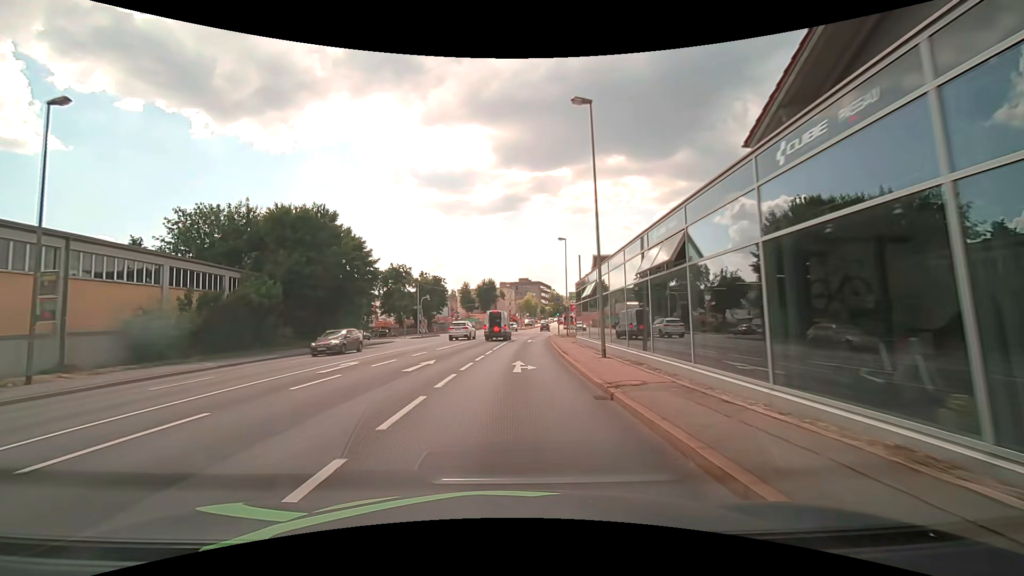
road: primary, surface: asphalt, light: Day
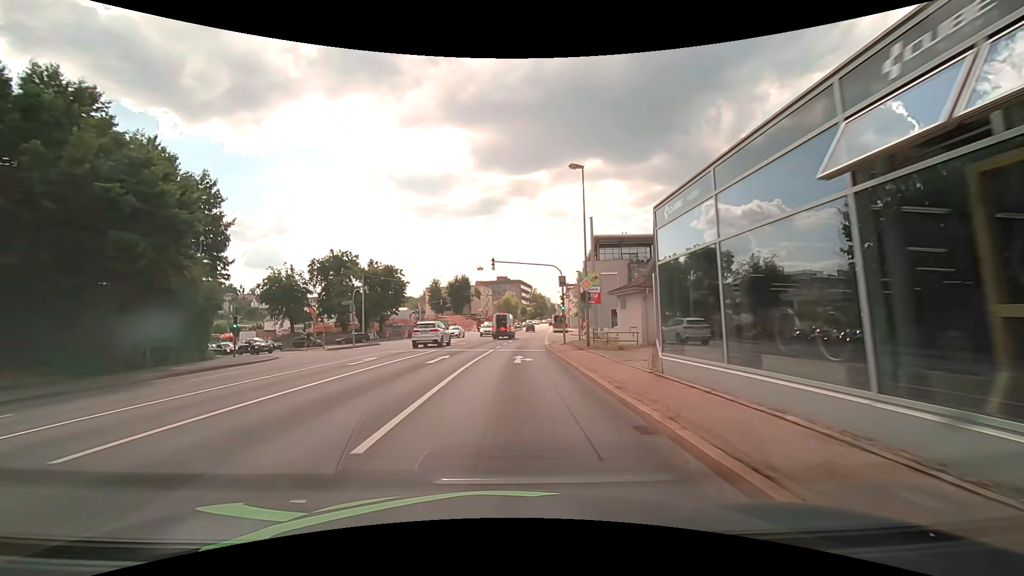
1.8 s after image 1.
(+0.5, +23.7) m; +2°
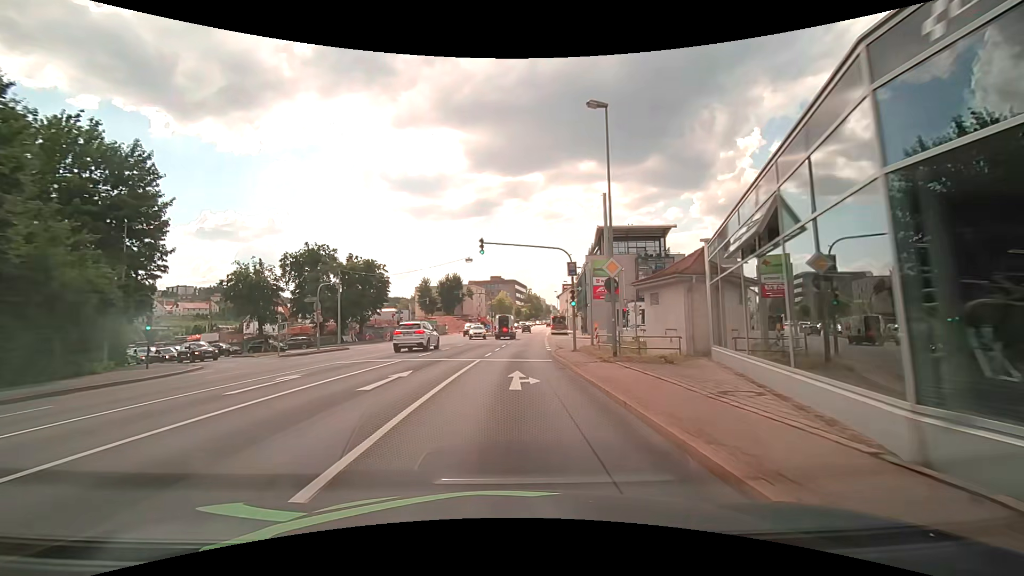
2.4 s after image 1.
(0.0, +7.9) m; +1°
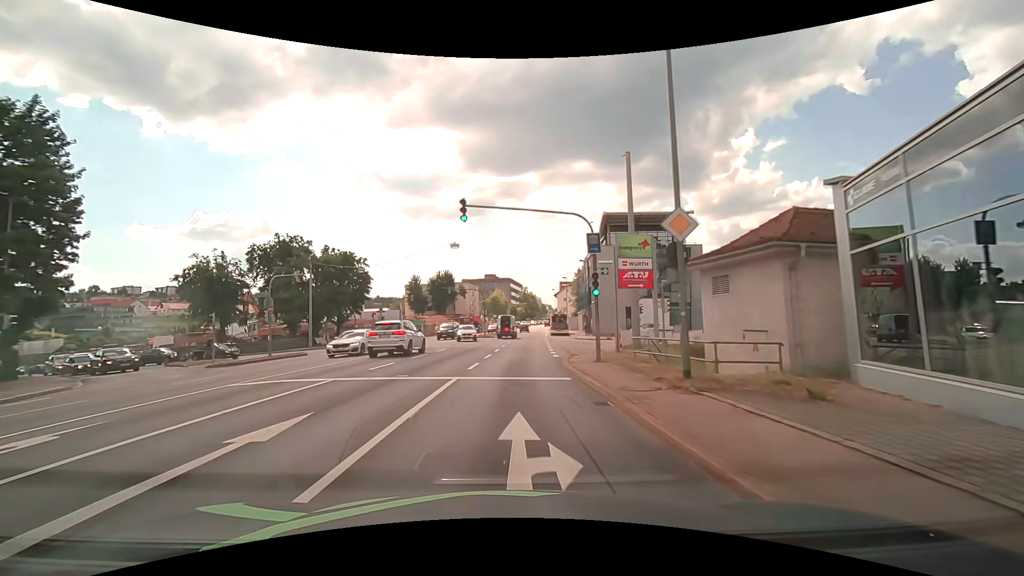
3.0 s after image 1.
(0.0, +7.9) m; 0°
